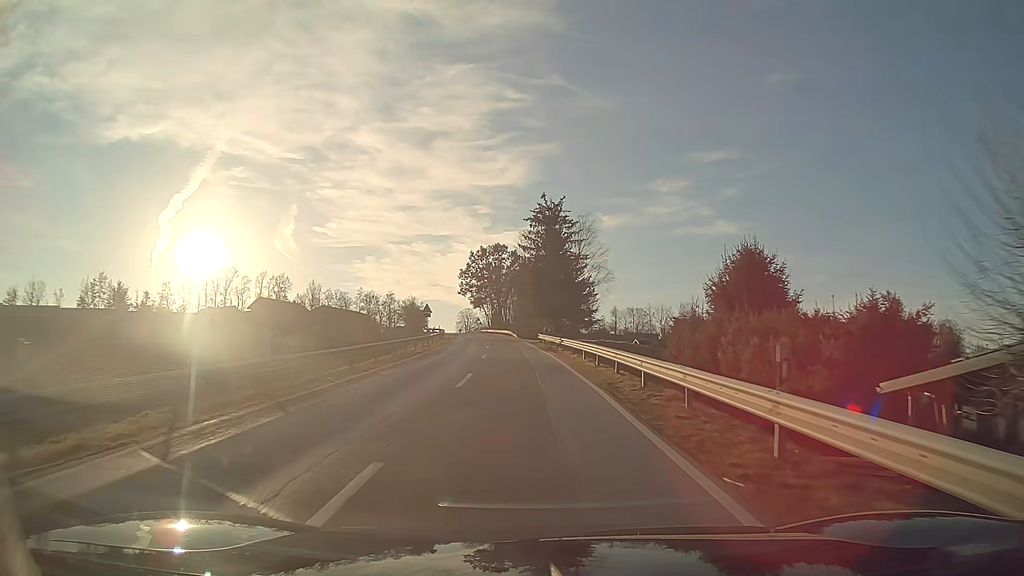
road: tertiary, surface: asphalt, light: Day
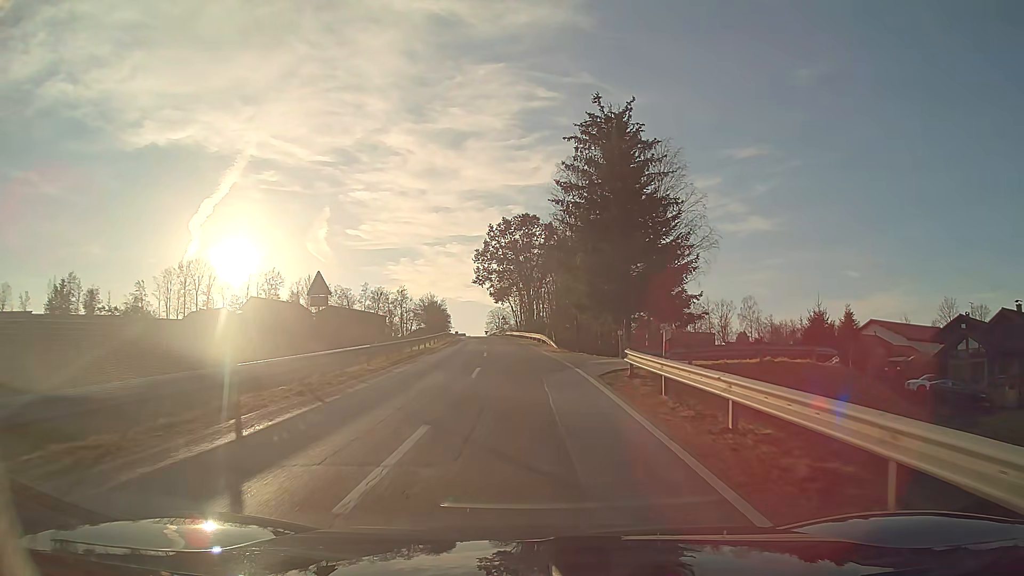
(-1.0, +34.3) m; -3°
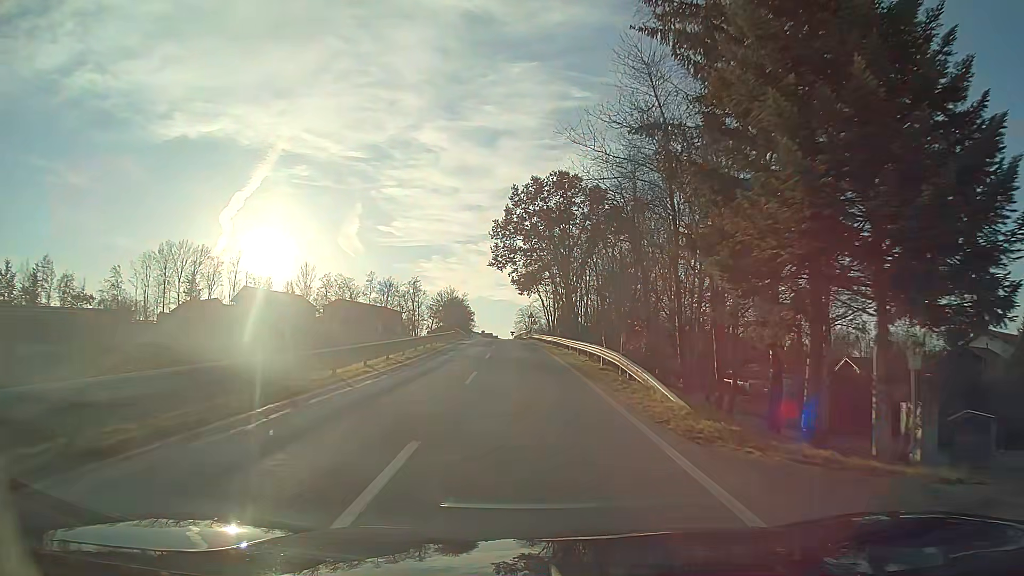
(-0.6, +25.8) m; -3°
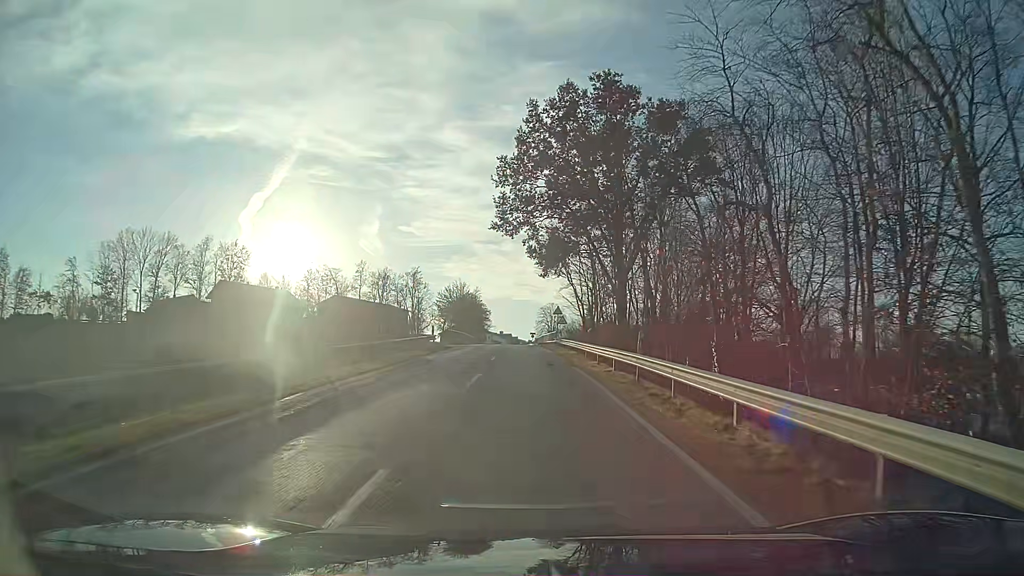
(-0.5, +25.9) m; -2°
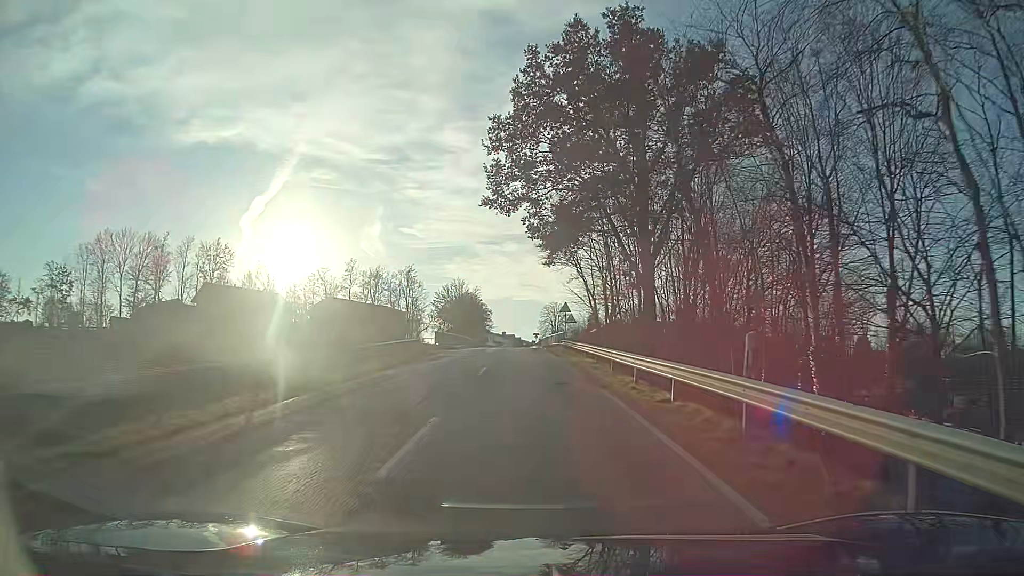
(0.0, +8.4) m; 0°
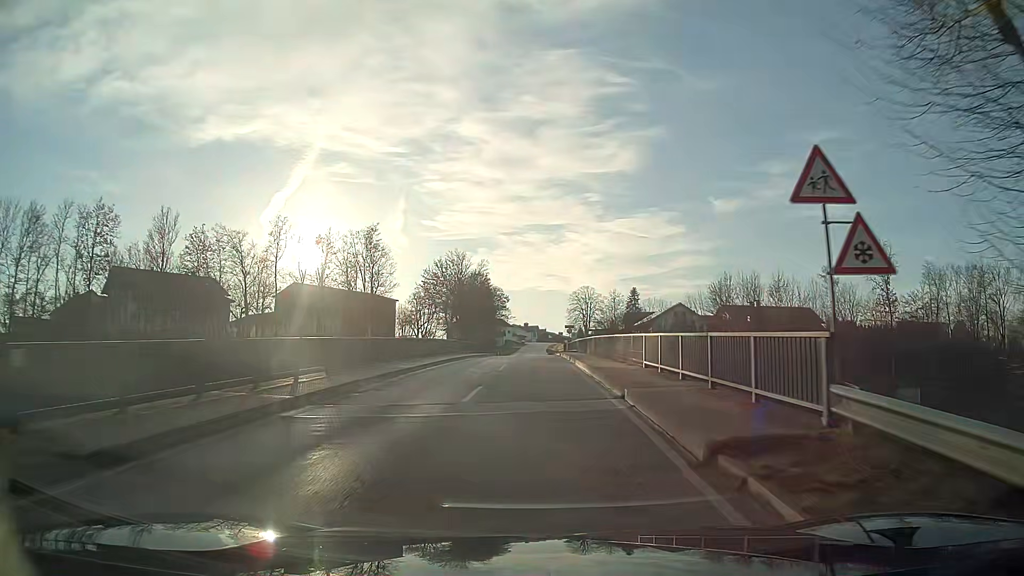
(-0.8, +42.2) m; -2°
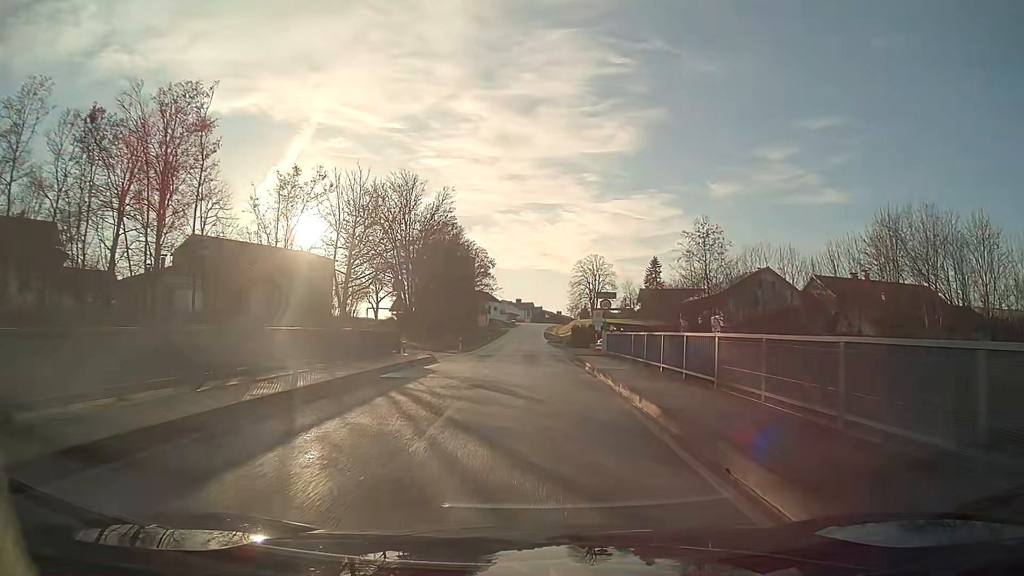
(0.0, +42.0) m; 0°
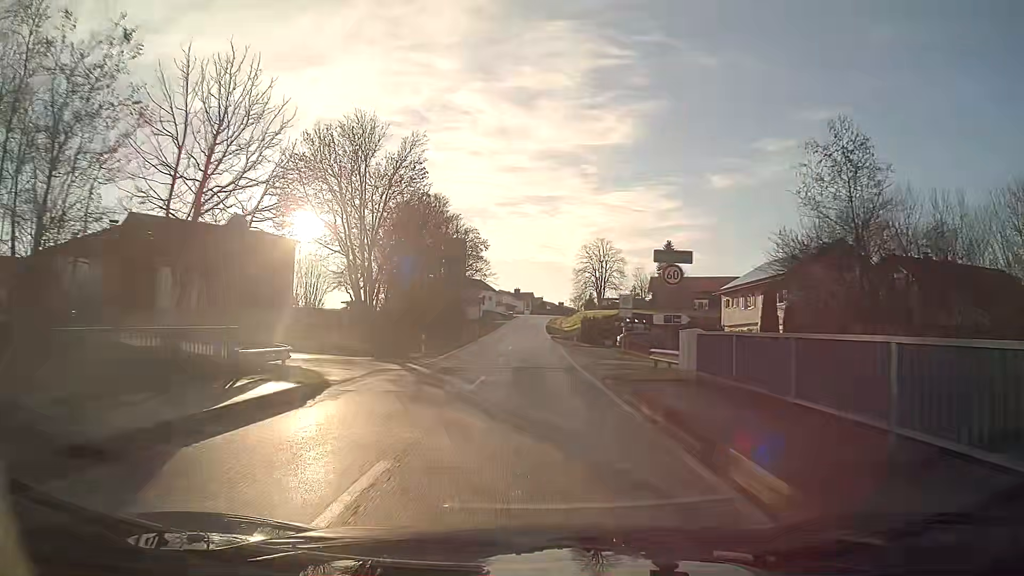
(0.0, +16.9) m; 0°
